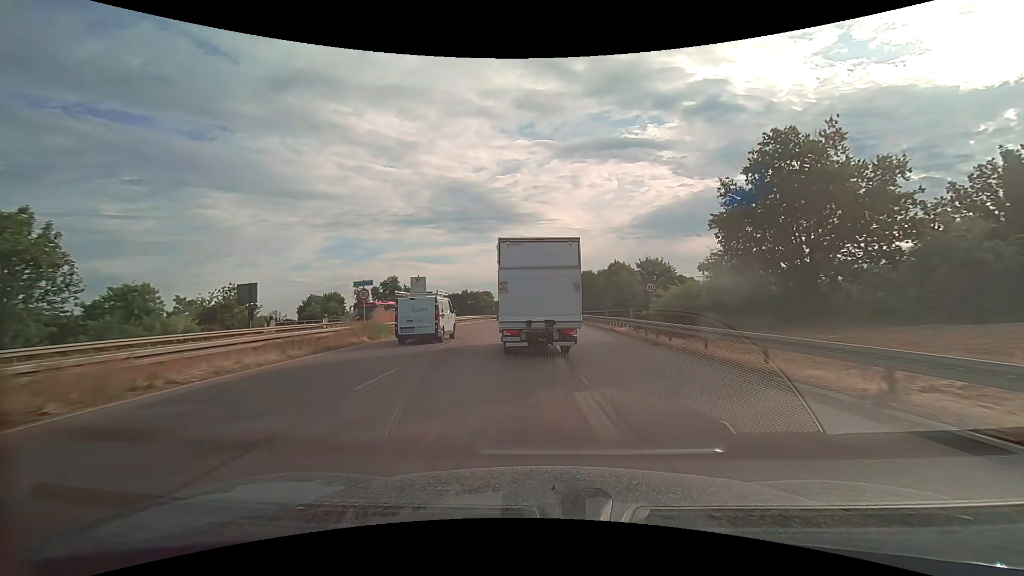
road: trunk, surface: asphalt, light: Day
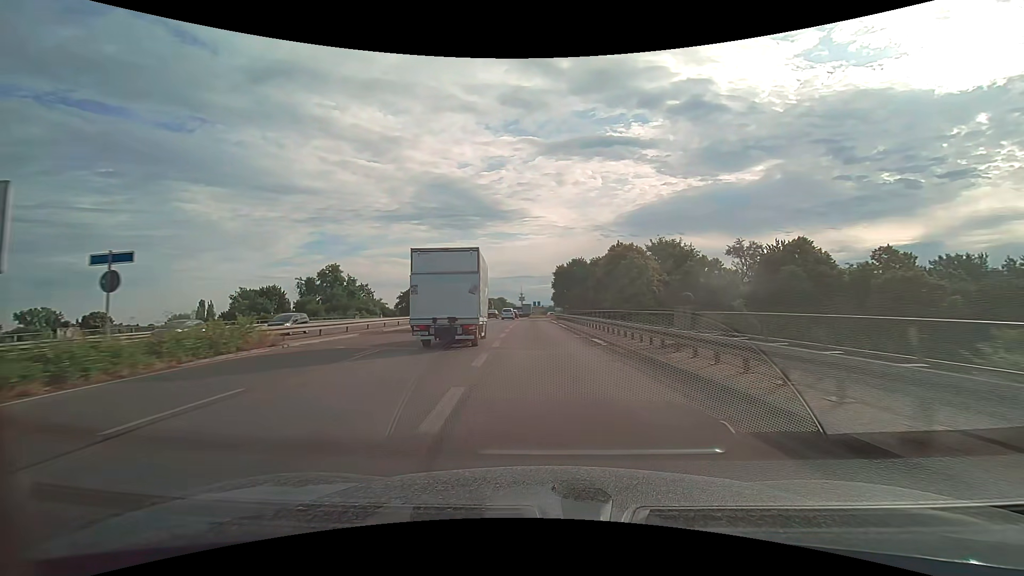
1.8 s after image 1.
(+0.7, +29.6) m; +2°
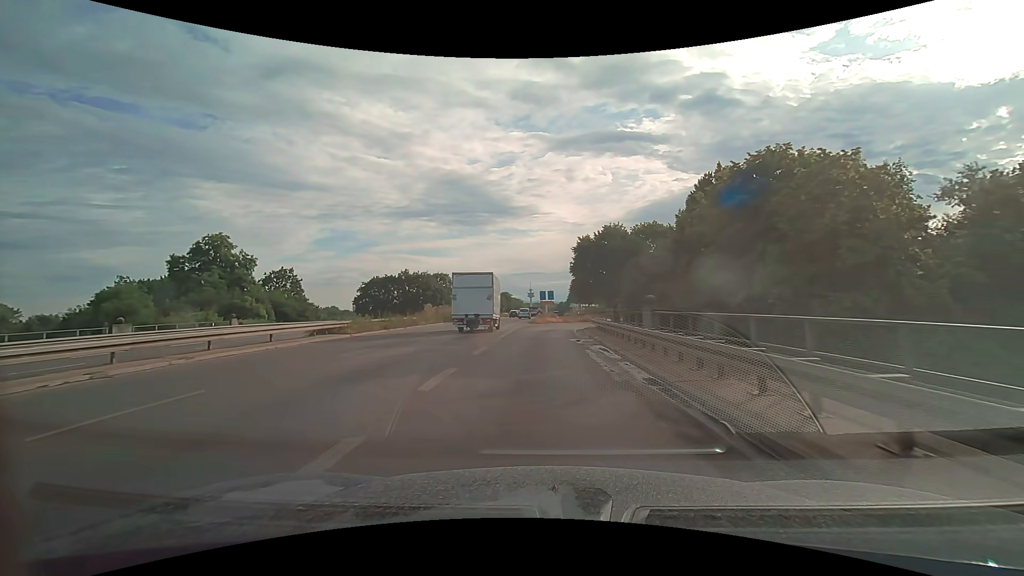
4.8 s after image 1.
(-0.8, +44.7) m; -1°
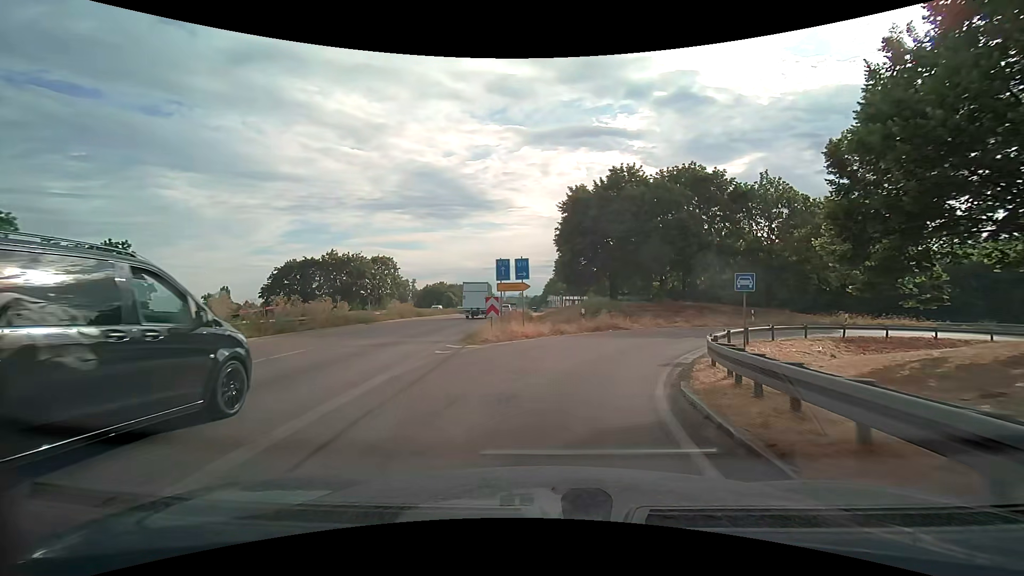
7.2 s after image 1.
(+0.3, +29.0) m; +3°
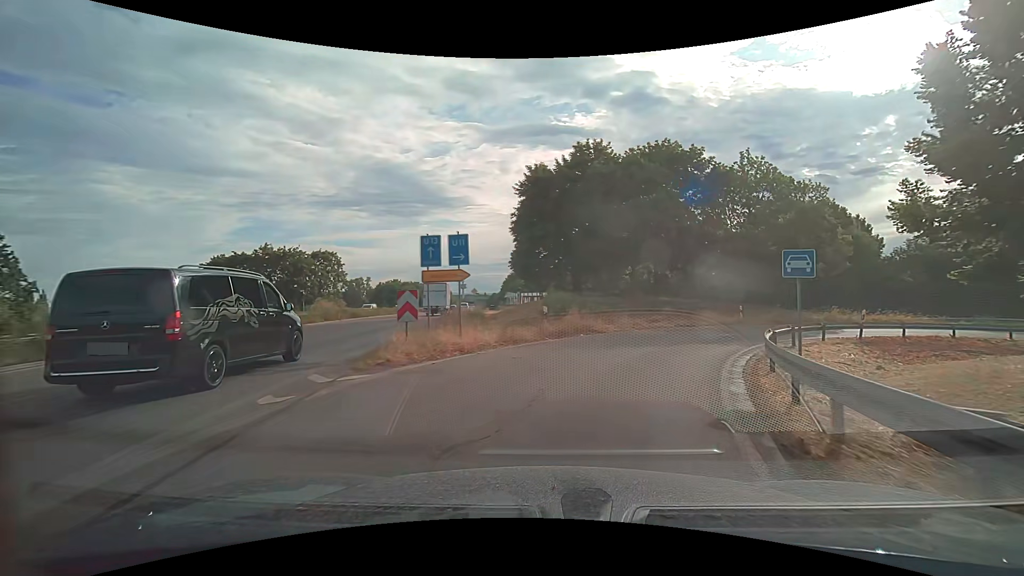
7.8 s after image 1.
(+0.2, +6.5) m; +5°
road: trunk_link
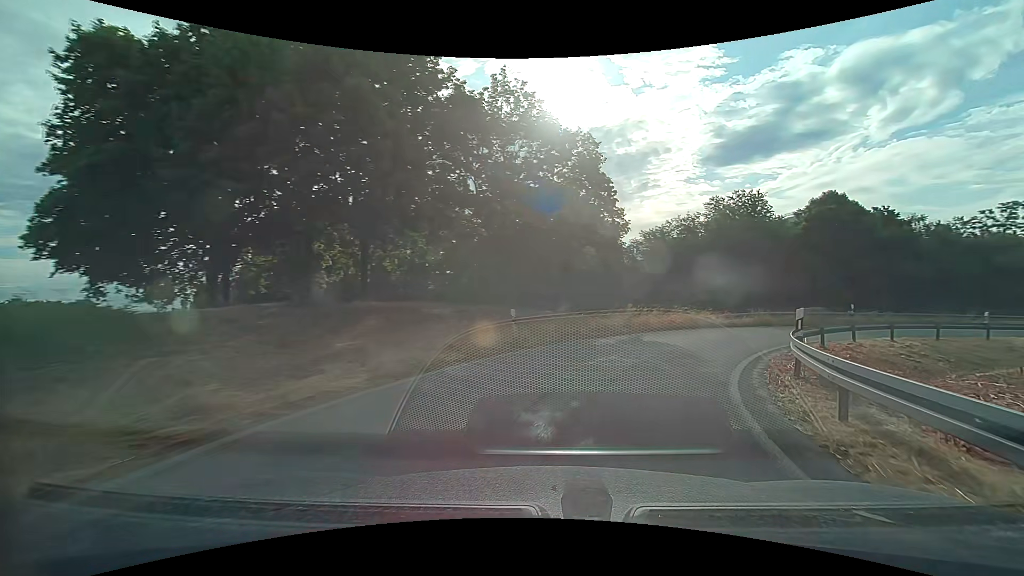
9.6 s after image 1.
(+4.4, +17.7) m; +30°
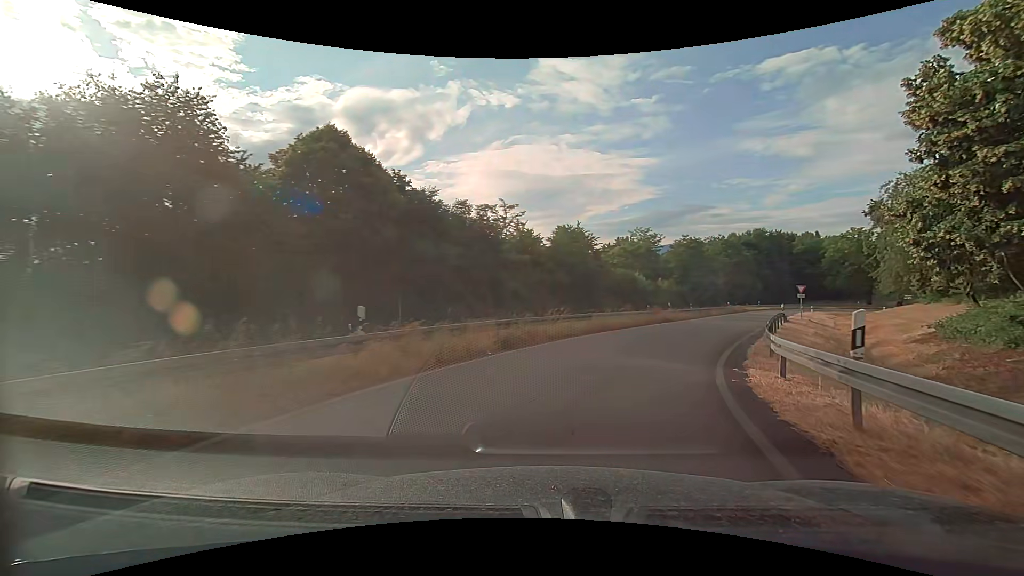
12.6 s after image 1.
(+13.3, +26.2) m; +52°
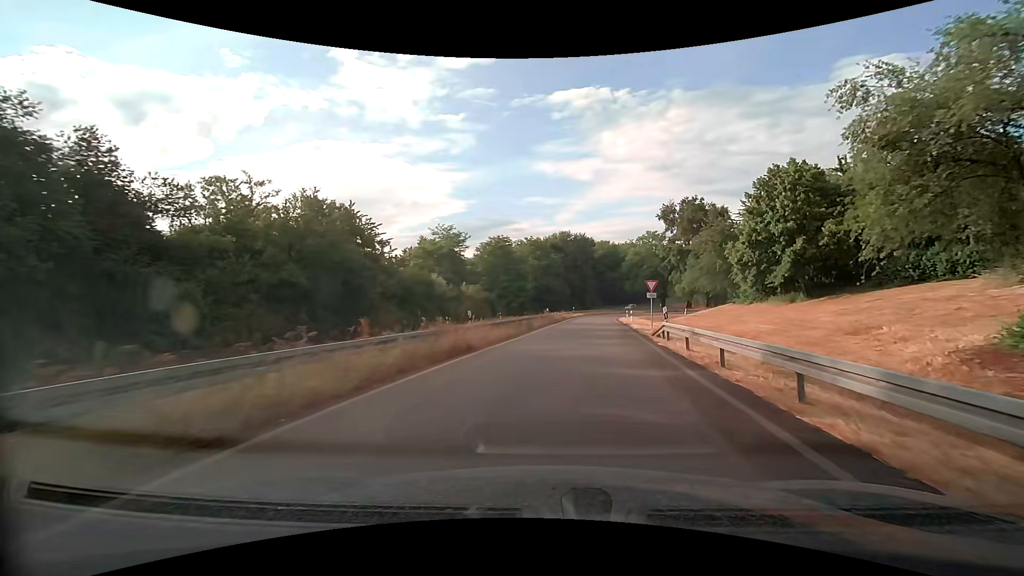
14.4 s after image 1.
(+4.4, +19.6) m; +21°
(0, +10) (+1, +20) (+2, +30) (+3, +40) (+4, +50) (+5, +60) (+7, +69) (+12, +78) (+18, +86) (+27, +91) m
